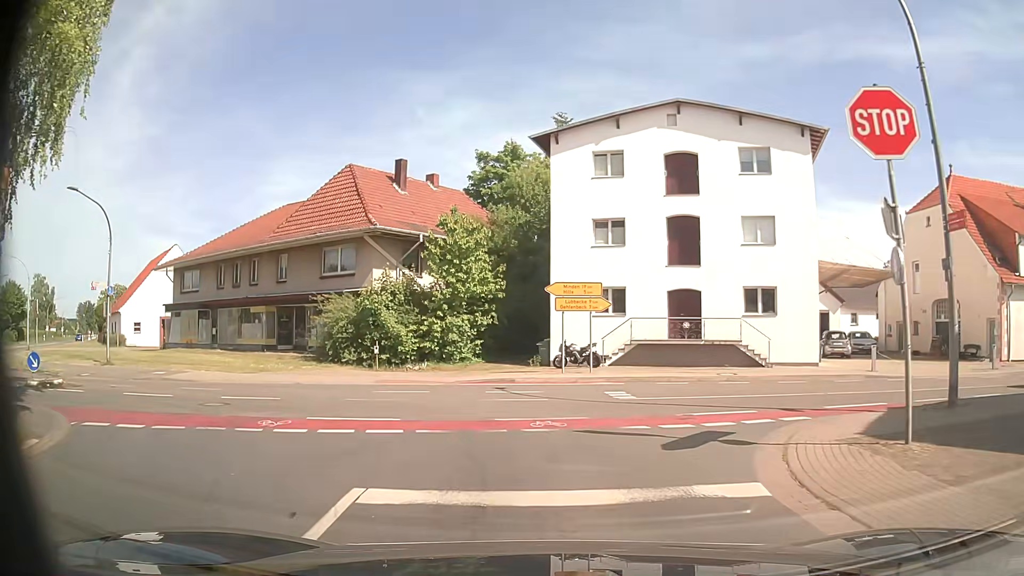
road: secondary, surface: asphalt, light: Day
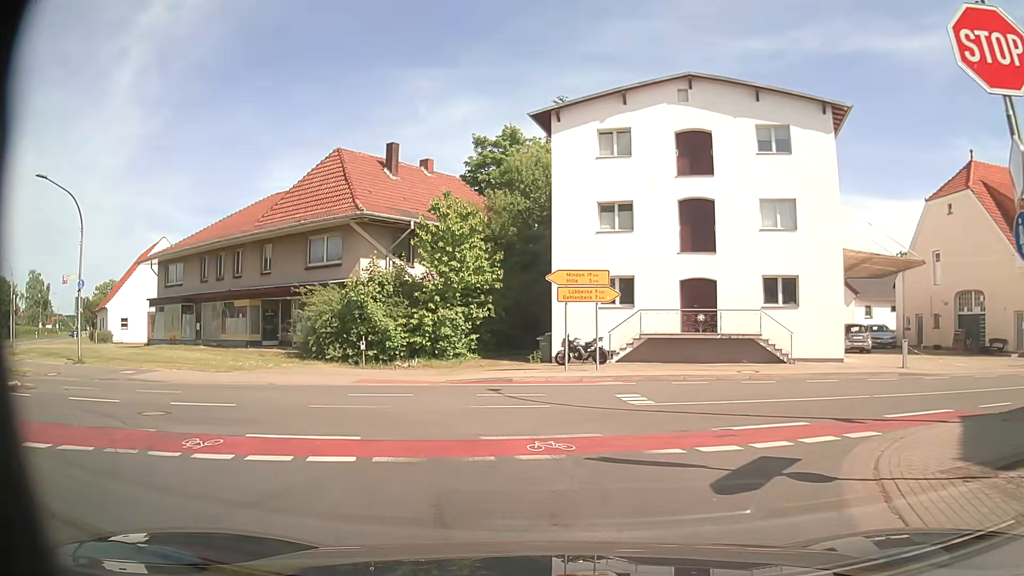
(0.0, +2.3) m; -1°
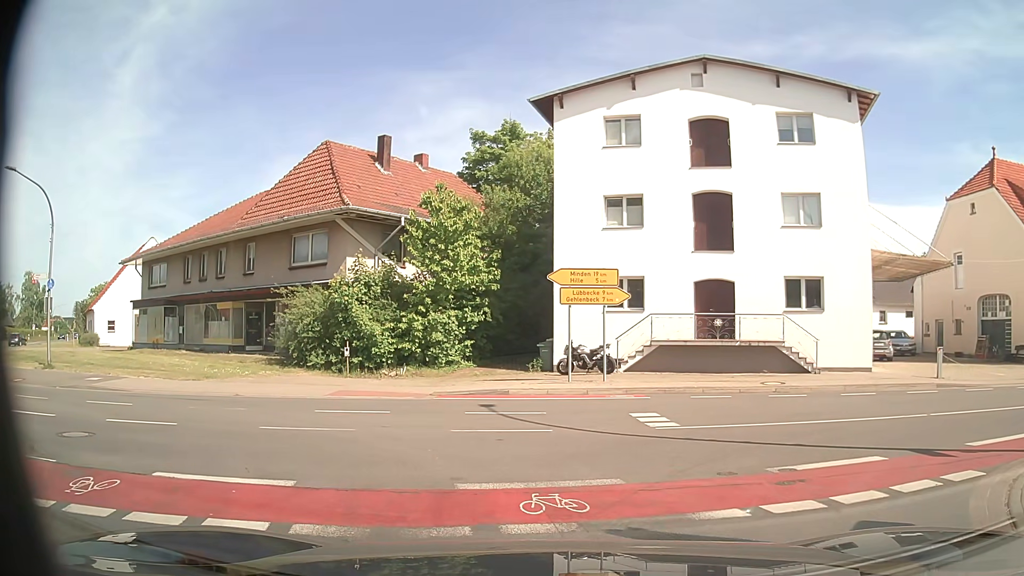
(0.0, +2.2) m; -2°
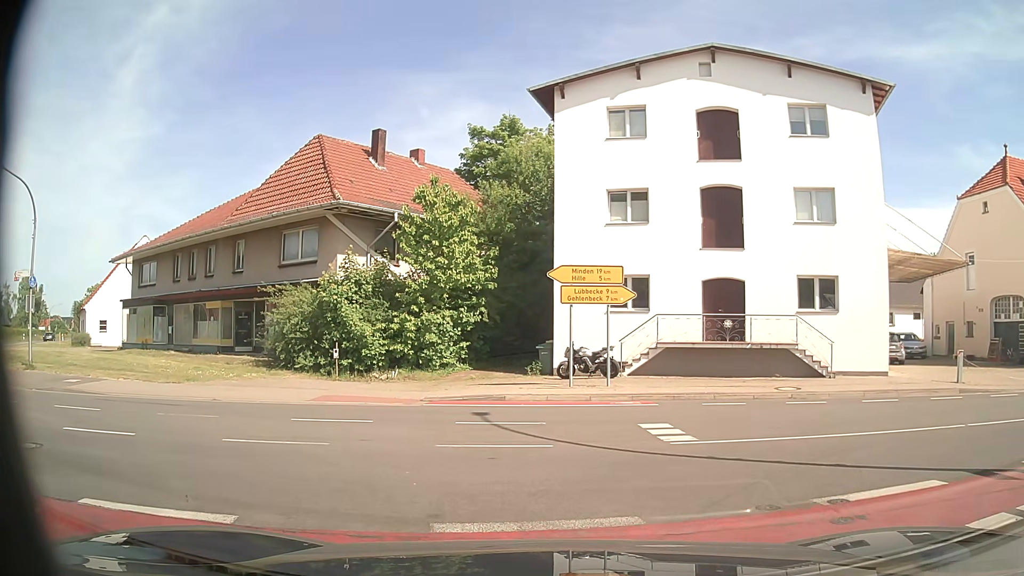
(0.0, +1.3) m; 0°
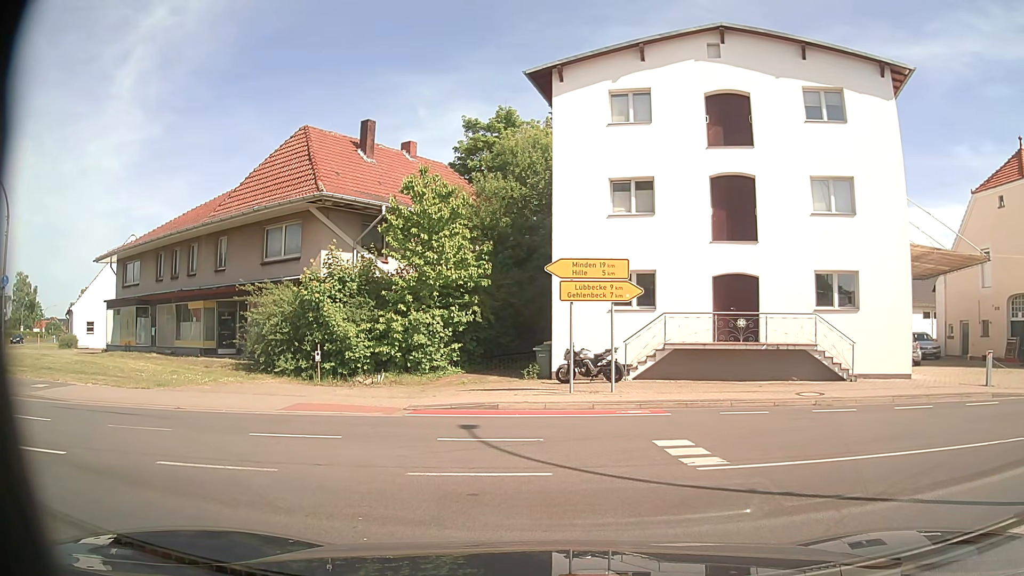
(0.0, +1.7) m; 0°
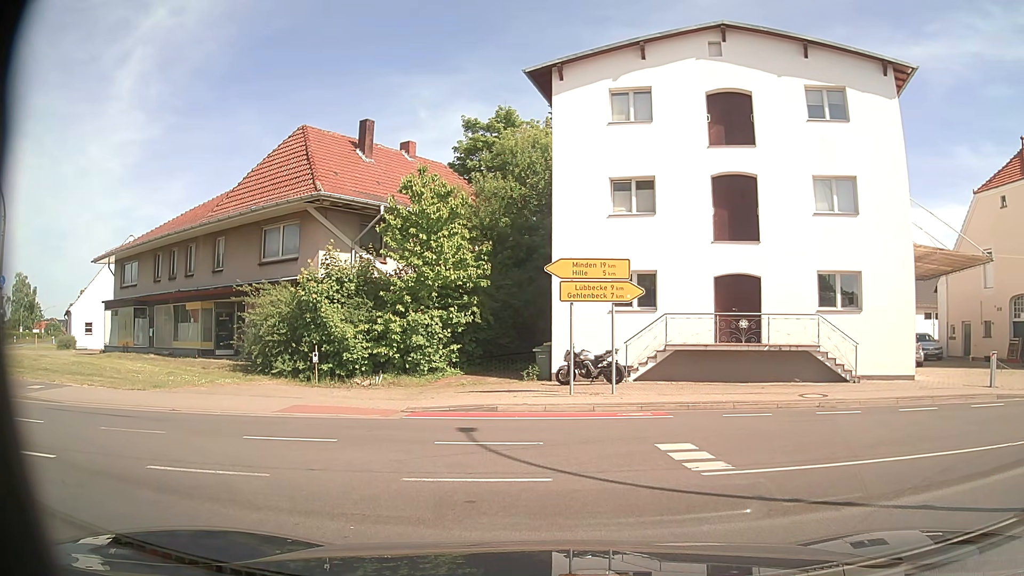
(0.0, +0.2) m; 0°
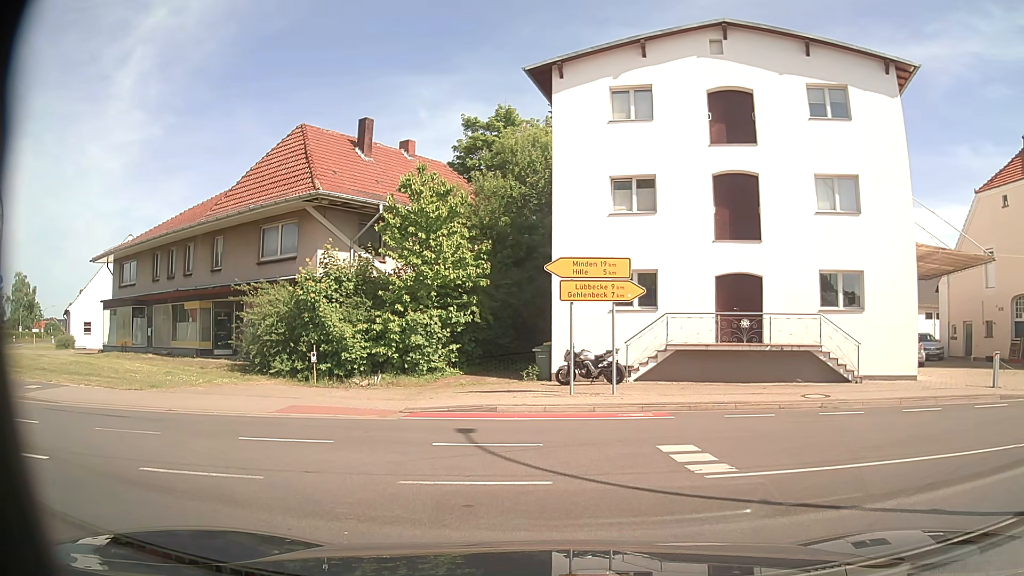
(0.0, +0.2) m; 0°
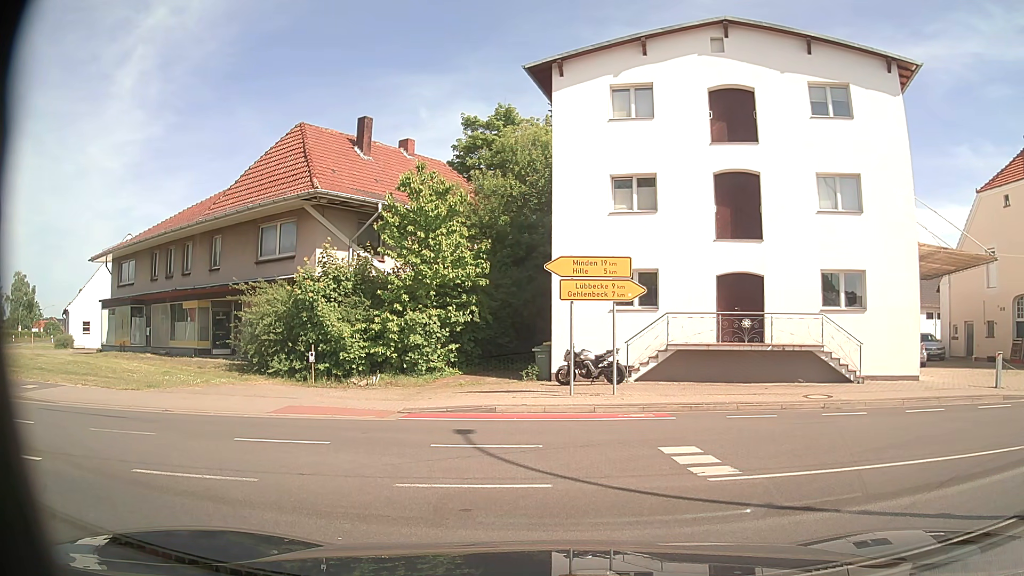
(0.0, +0.2) m; 0°
